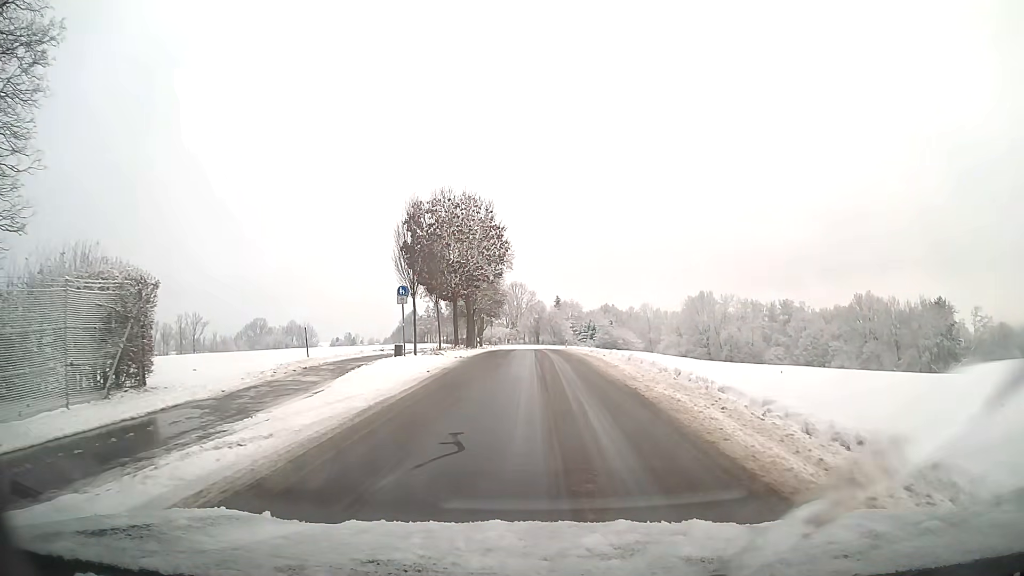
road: residential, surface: asphalt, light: Day
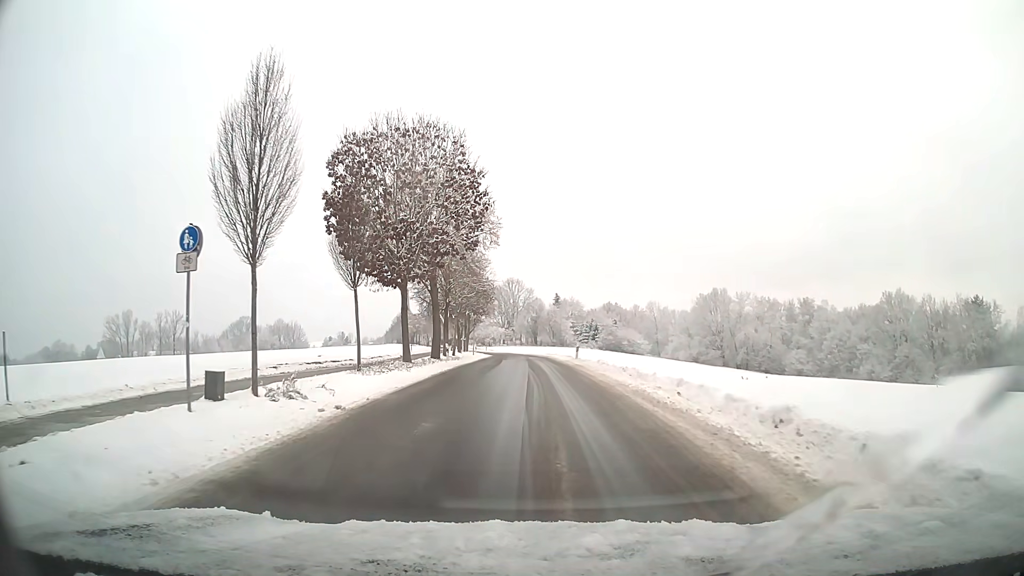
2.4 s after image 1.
(+0.1, +17.3) m; 0°
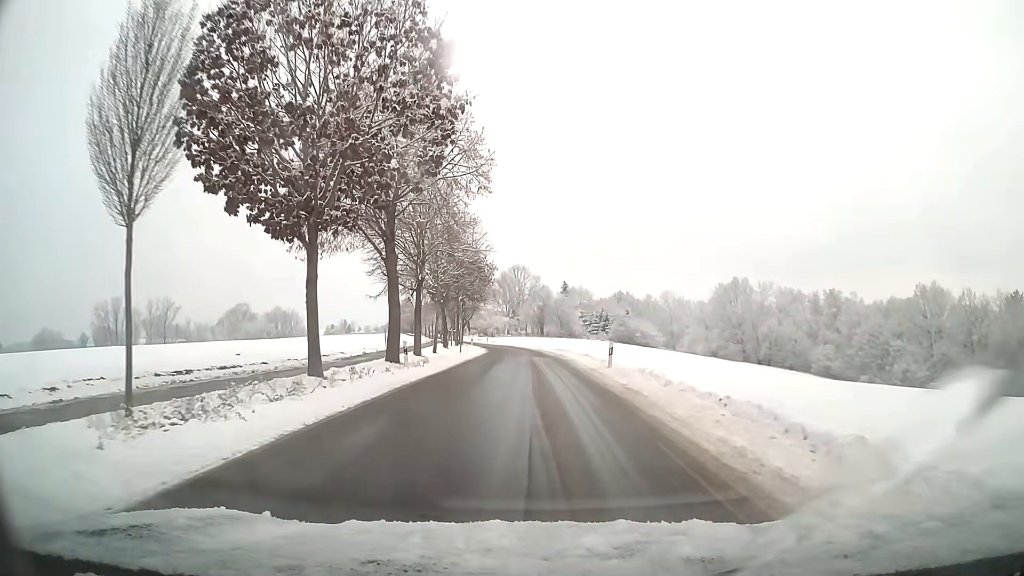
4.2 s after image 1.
(-0.1, +13.3) m; -1°
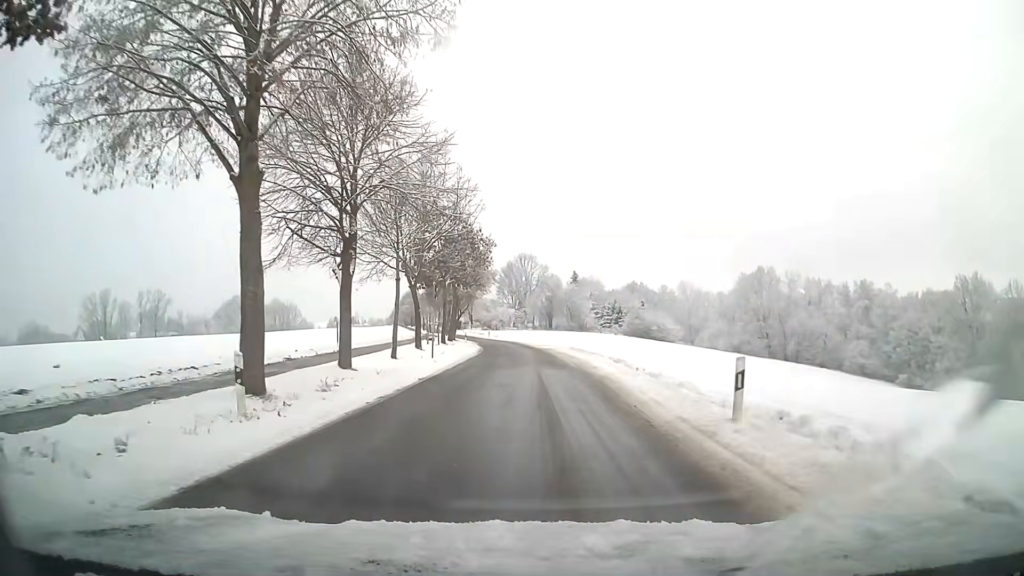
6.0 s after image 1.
(-0.1, +13.8) m; 0°
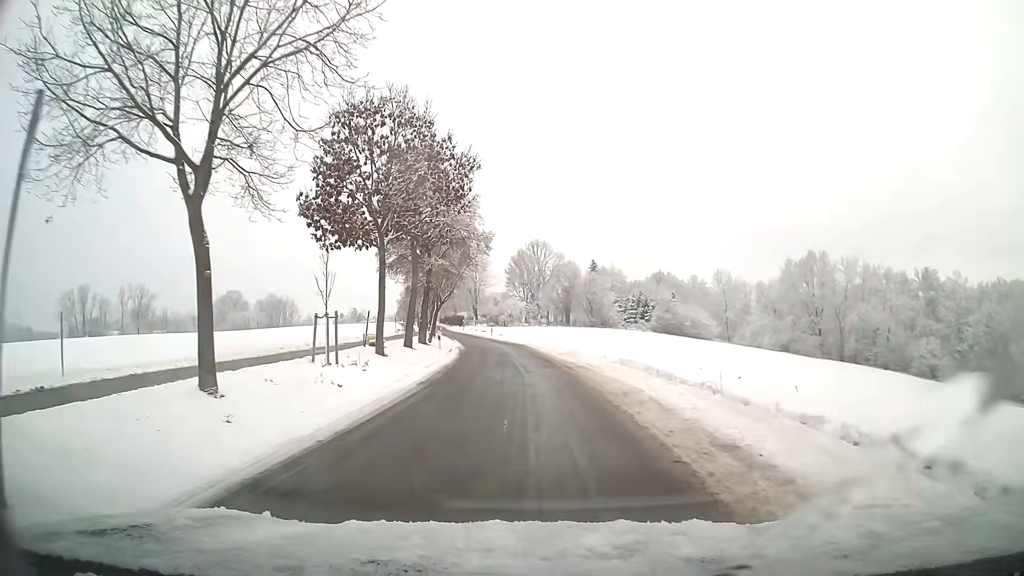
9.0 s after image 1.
(-0.2, +23.3) m; -1°
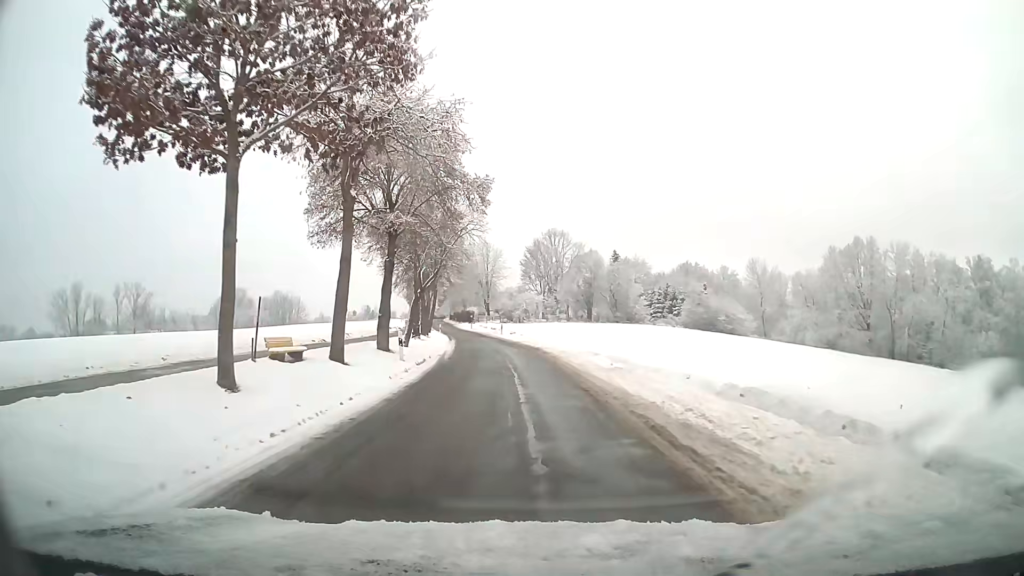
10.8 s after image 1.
(-0.2, +14.2) m; -2°
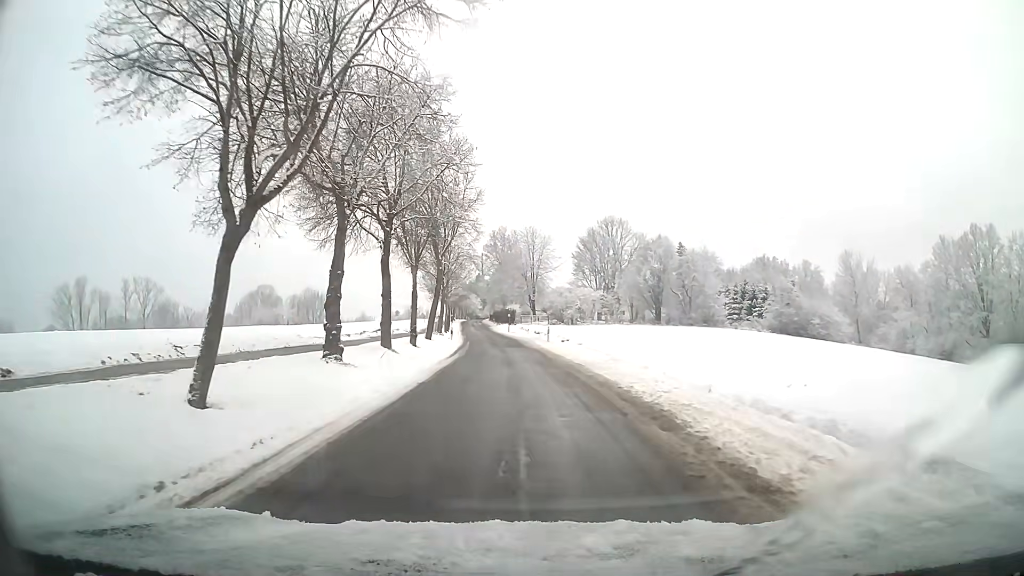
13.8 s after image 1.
(-0.9, +24.1) m; -4°
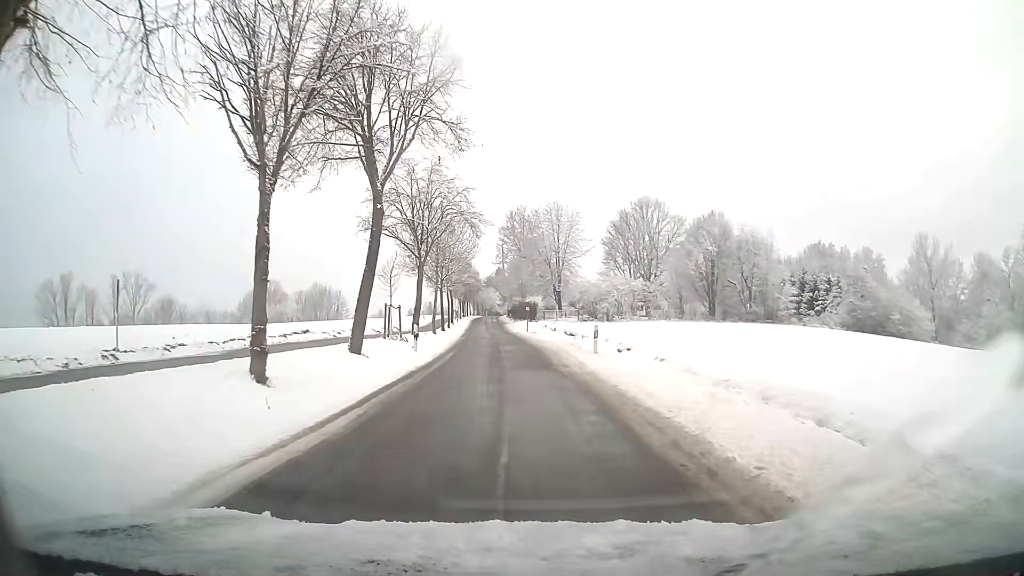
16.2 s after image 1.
(-0.4, +19.6) m; -2°
(0, +10) (0, +20) (-1, +30) (-2, +40) (-3, +50) (-3, +60) (-4, +70) (-5, +80) (-6, +90) (-6, +100) m
